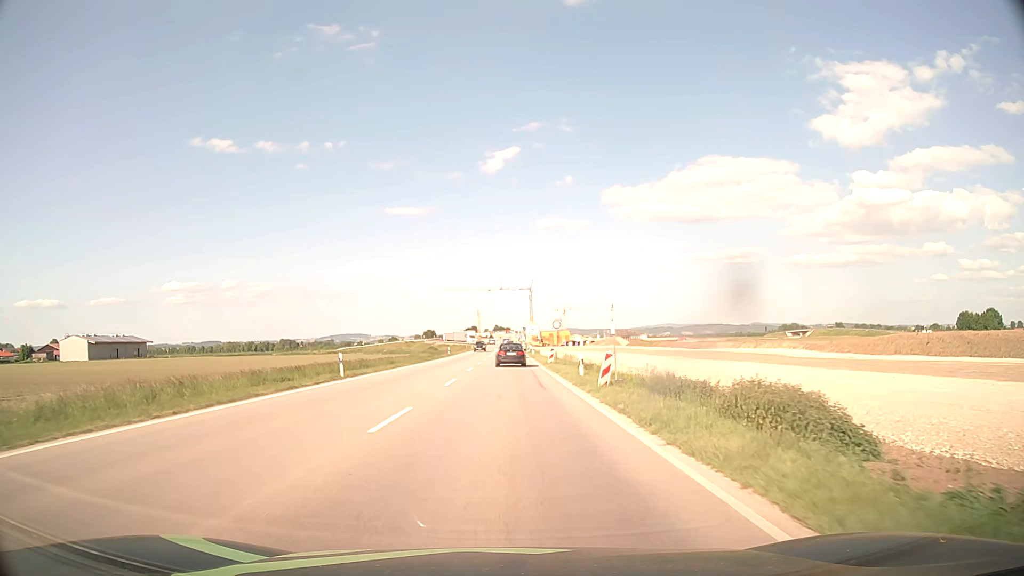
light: Day
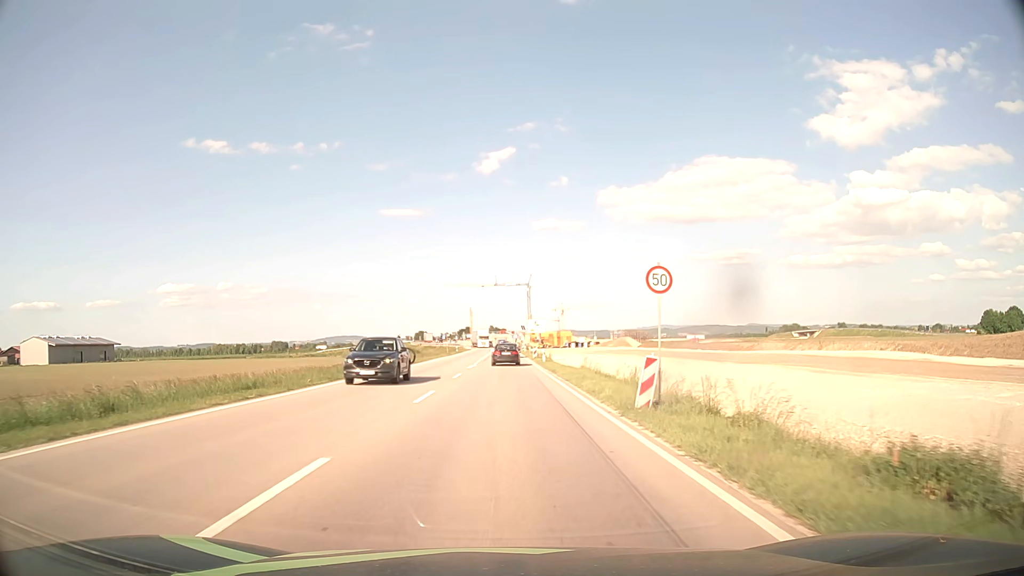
(+0.1, +30.4) m; 0°
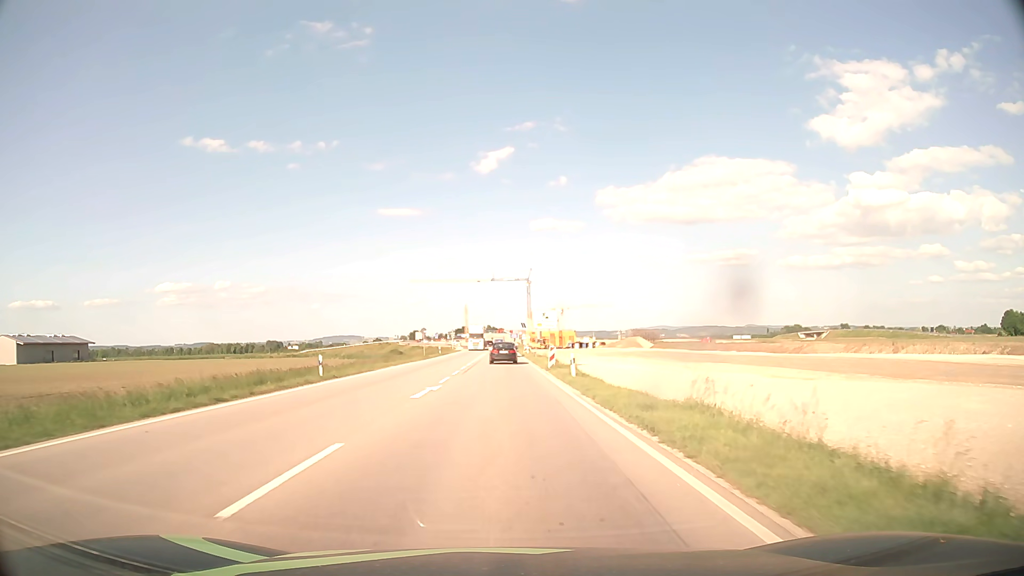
(0.0, +22.8) m; 0°
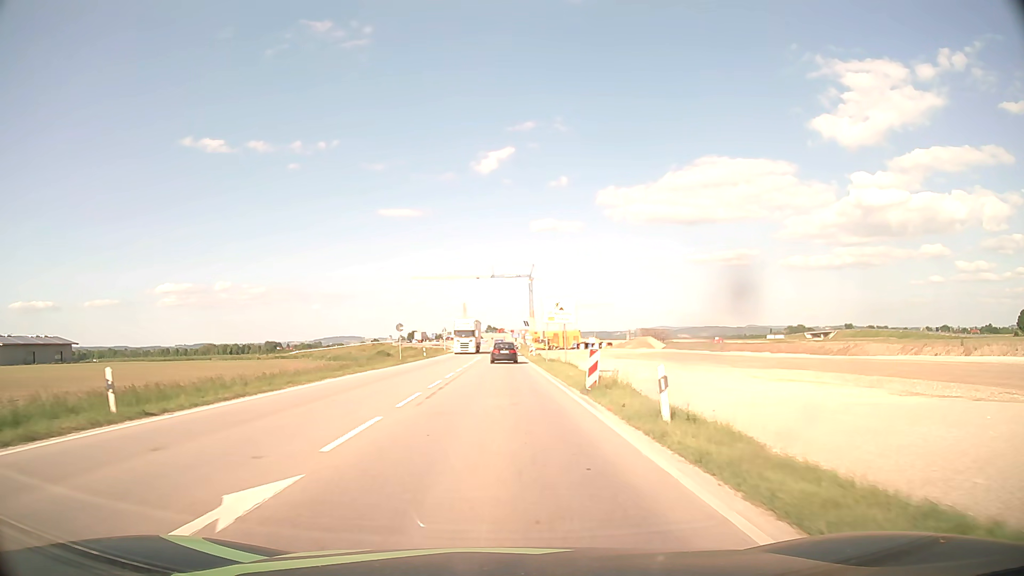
(0.0, +15.2) m; 0°
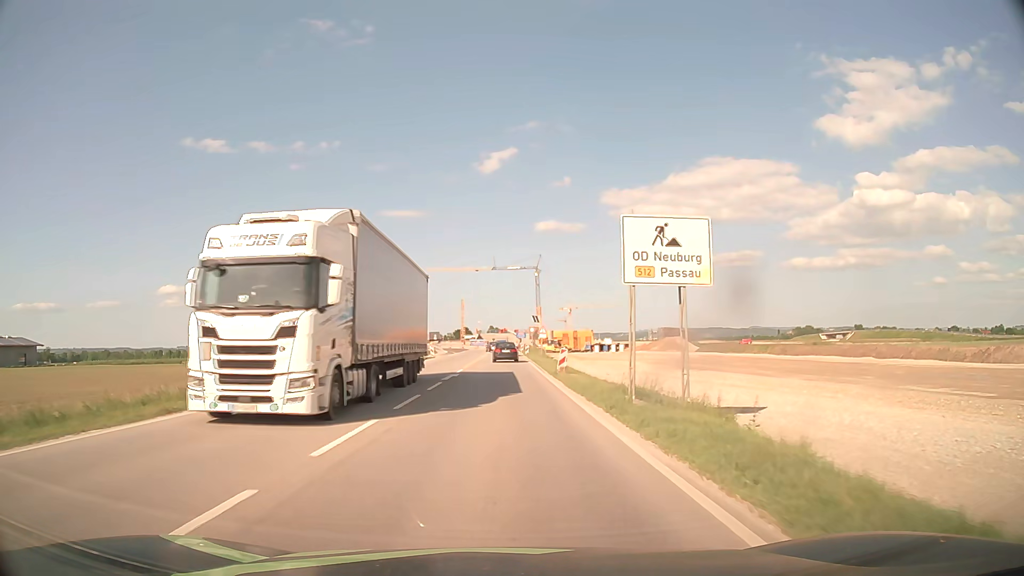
(-0.1, +30.4) m; 0°
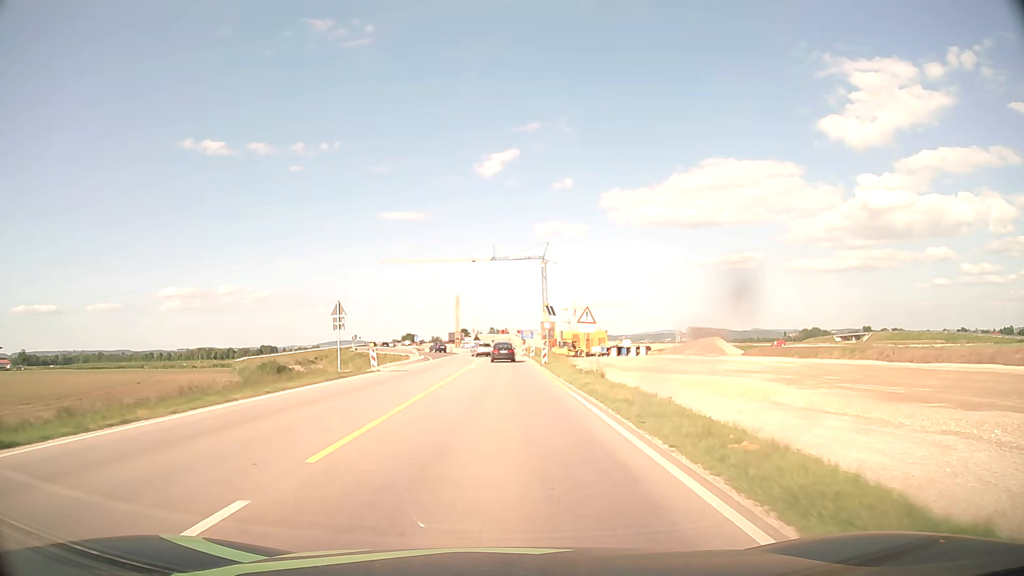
(-0.1, +30.4) m; 0°
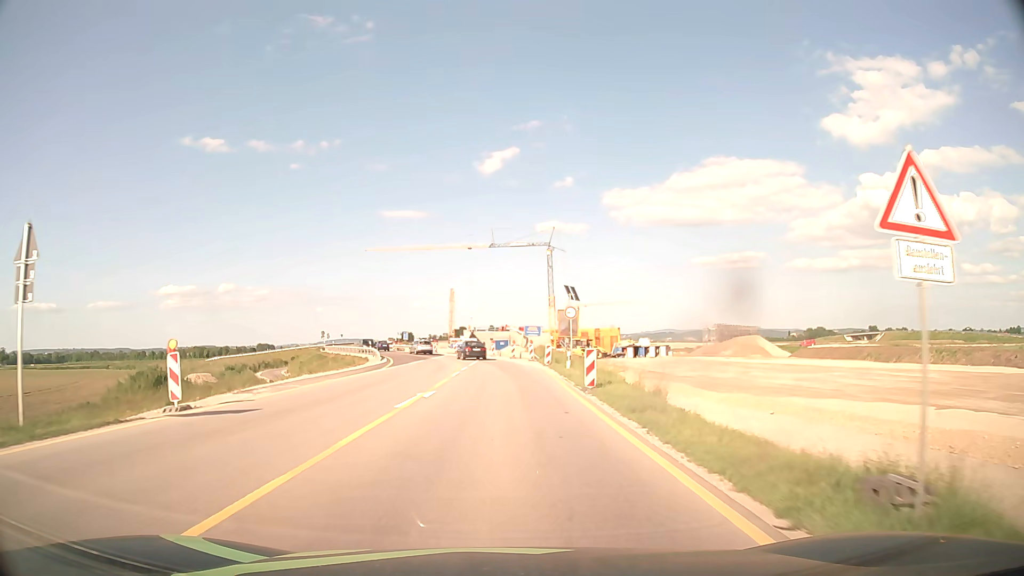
(0.0, +22.8) m; 0°
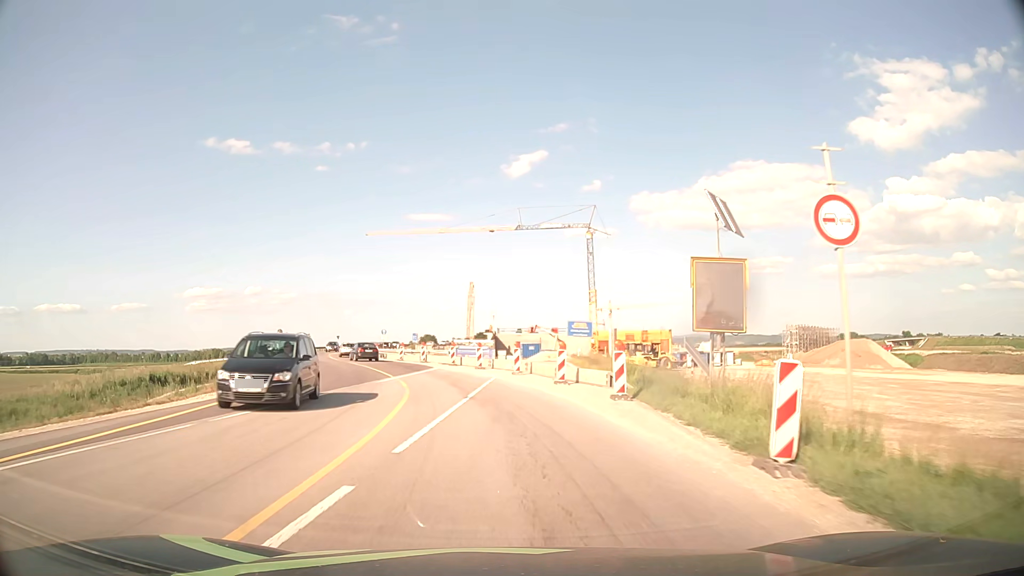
(-0.3, +30.4) m; -2°
(0, +10) (-1, +20) (-3, +30) (-6, +39) (-9, +49) (-13, +58) (-16, +68) (-18, +77) (-21, +87) (-23, +97) m
